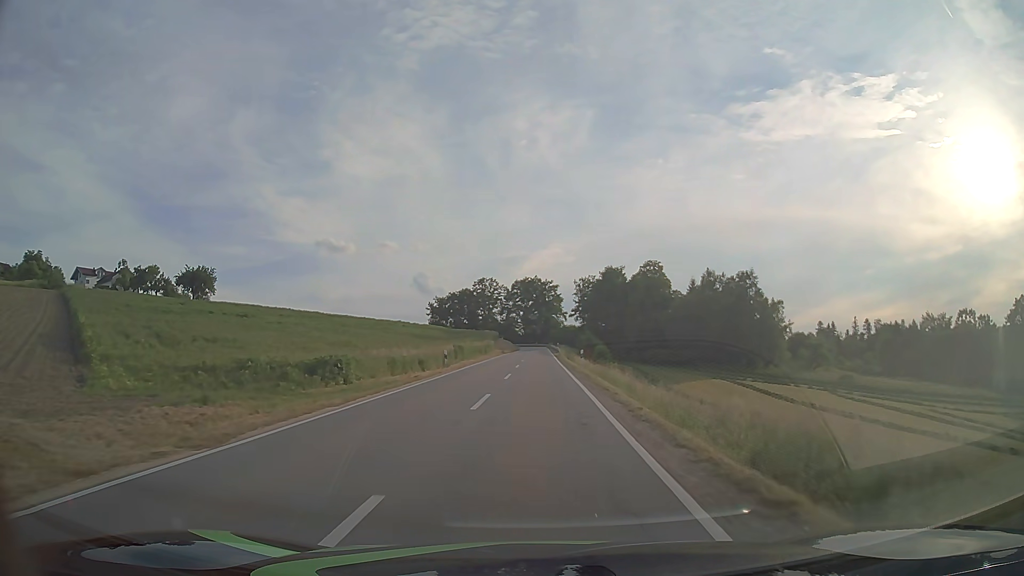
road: tertiary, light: Day
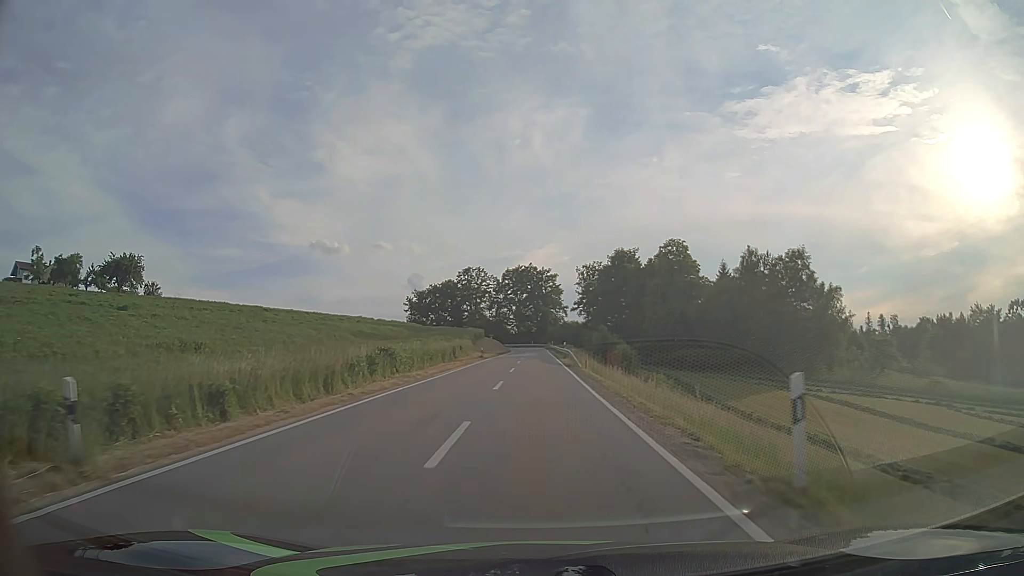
(0.0, +30.6) m; 0°
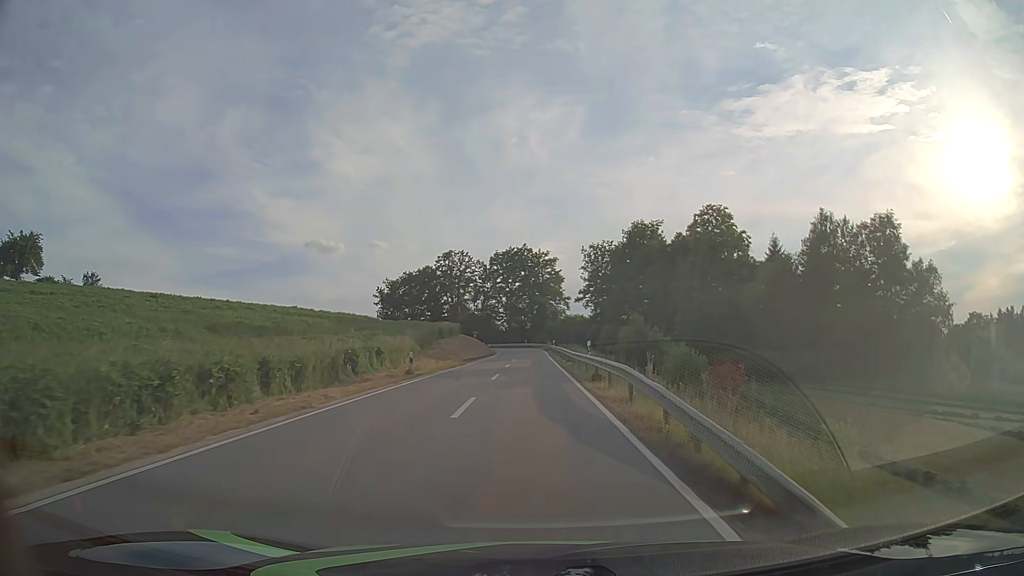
(+0.2, +31.4) m; 0°
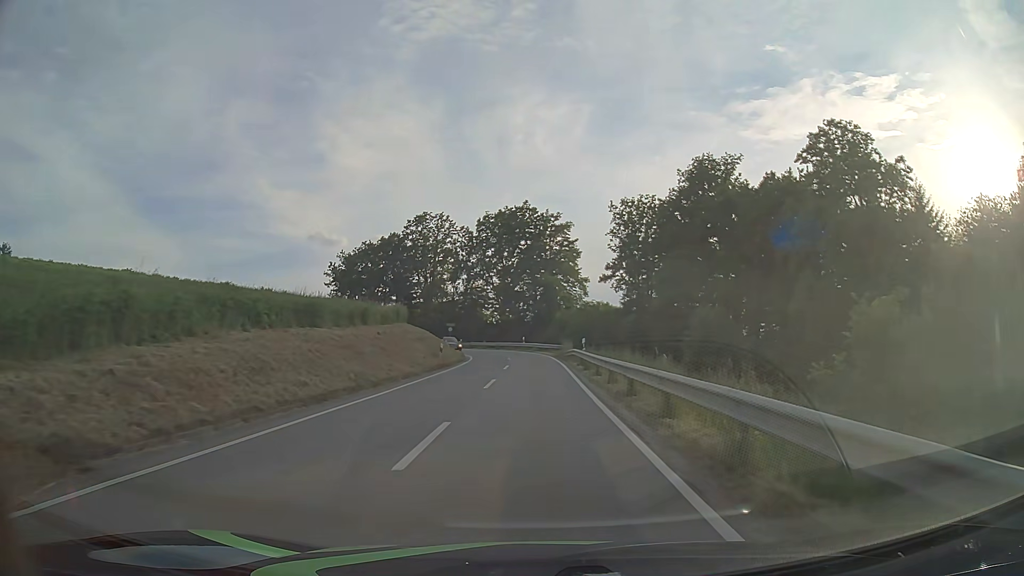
(-0.3, +40.2) m; -1°
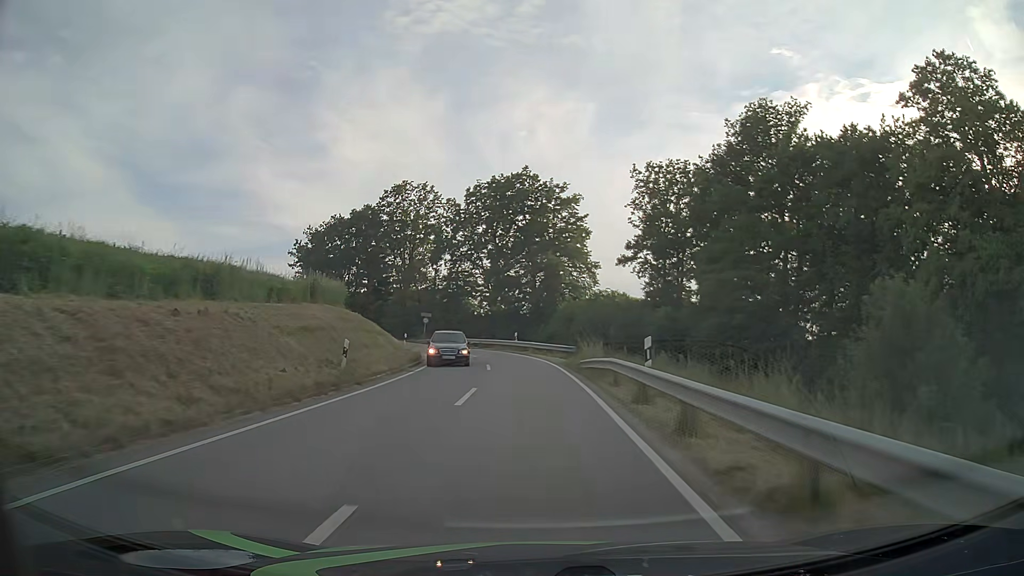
(+0.1, +17.6) m; +1°
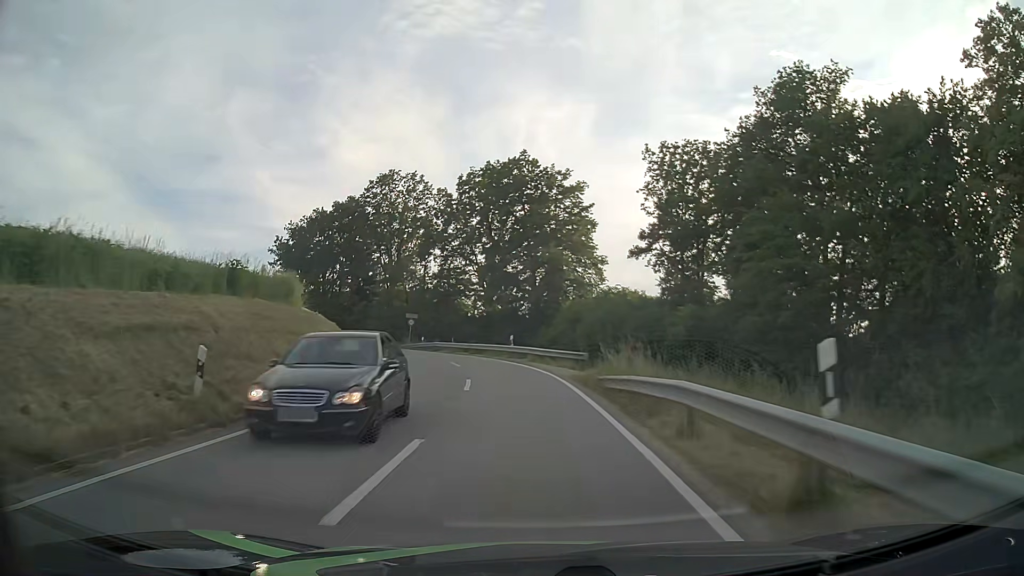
(0.0, +8.1) m; 0°
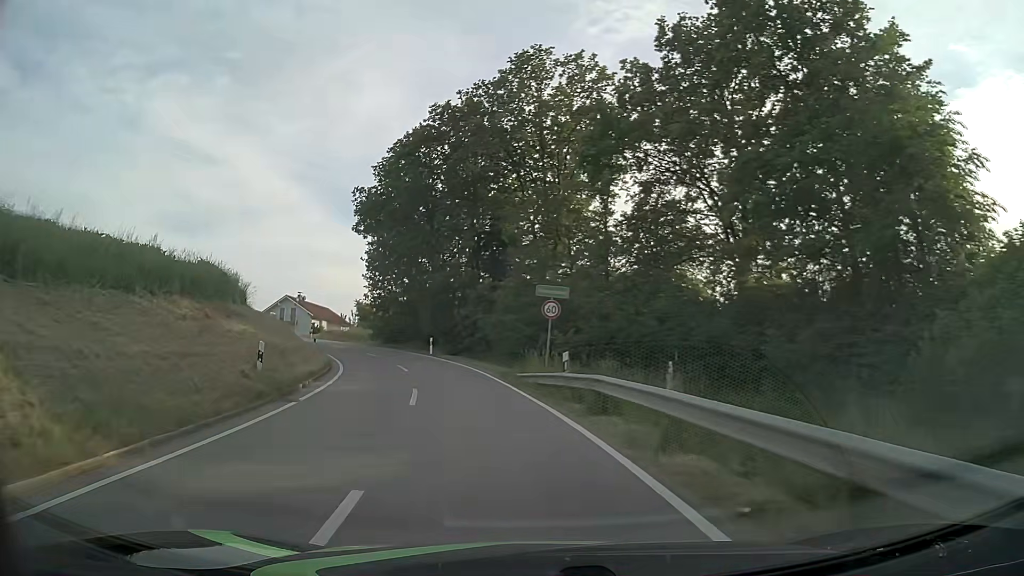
(-4.2, +38.7) m; -18°
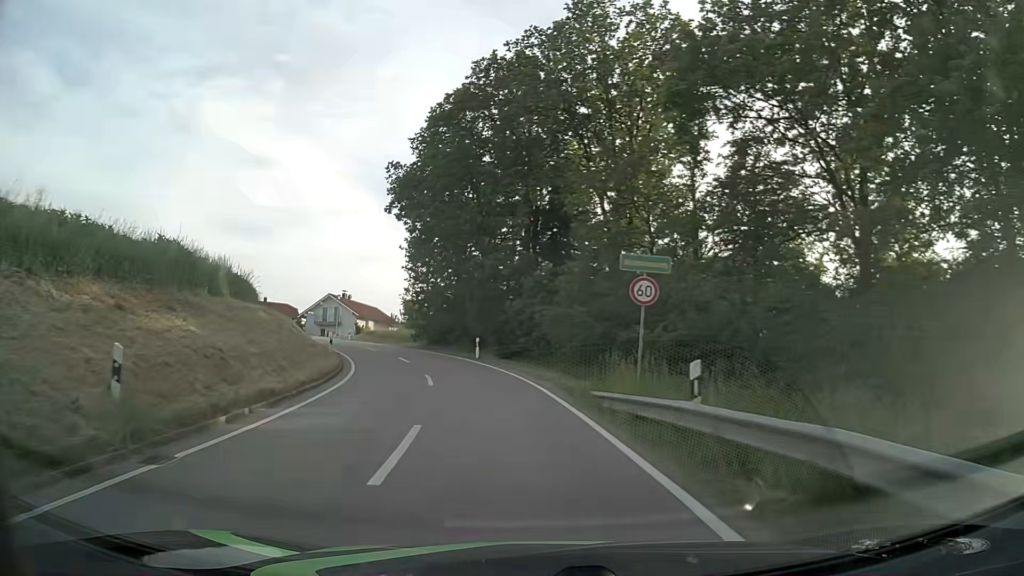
(-0.3, +7.8) m; -5°
